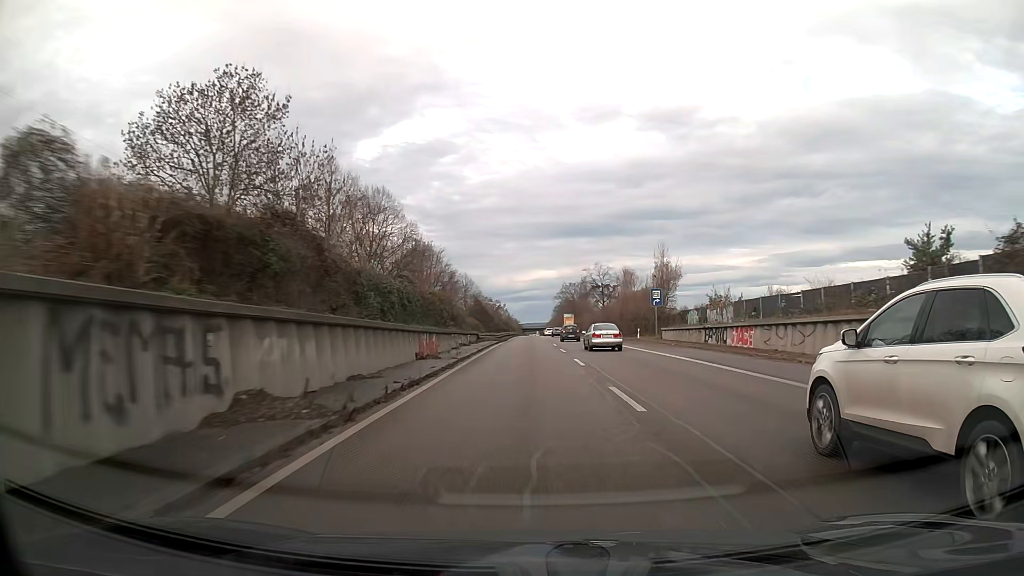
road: trunk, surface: asphalt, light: Day
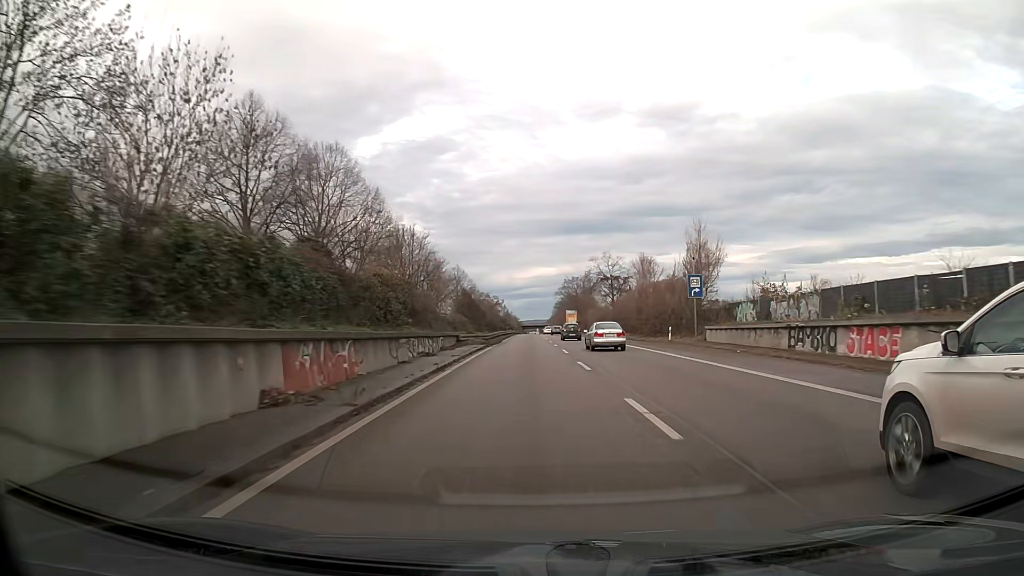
(0.0, +14.2) m; 0°
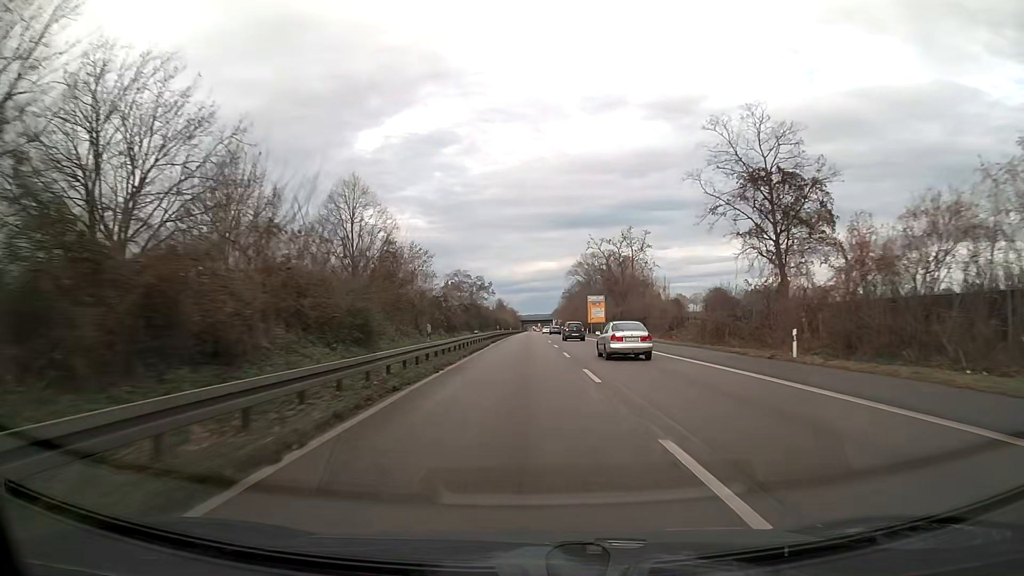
(0.0, +73.2) m; 0°
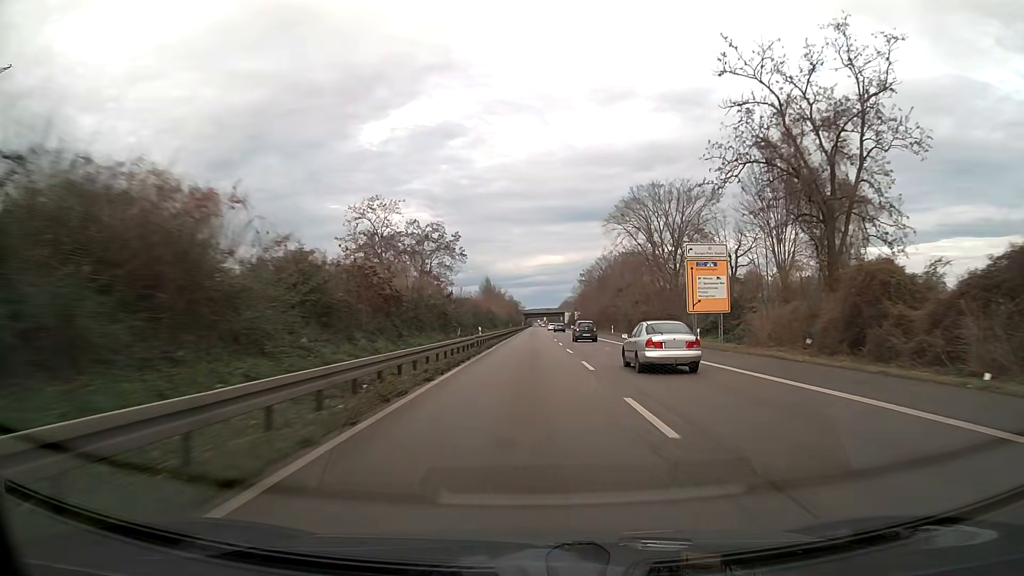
(-0.2, +76.4) m; 0°
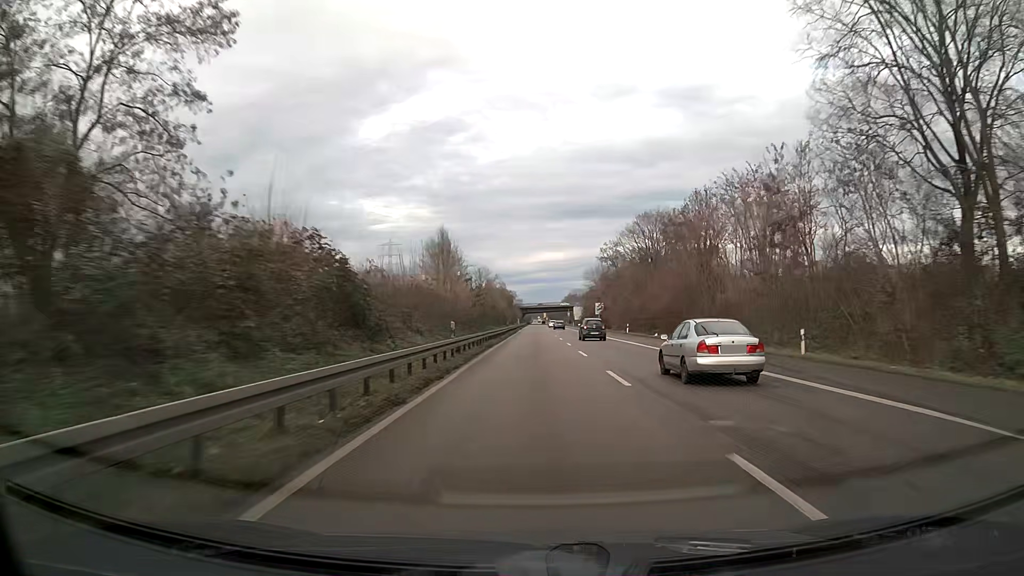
(0.0, +62.8) m; 0°
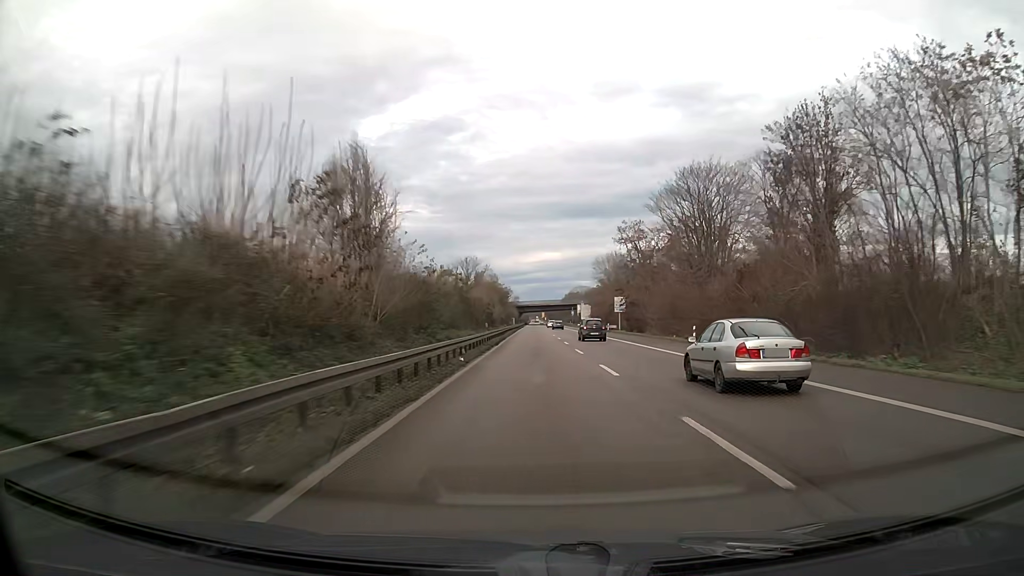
(0.0, +31.8) m; 0°
(0, +10) (0, +20) (0, +30) (0, +40) (0, +50) (0, +60) (0, +70) (0, +80) (0, +90) (0, +100) m
